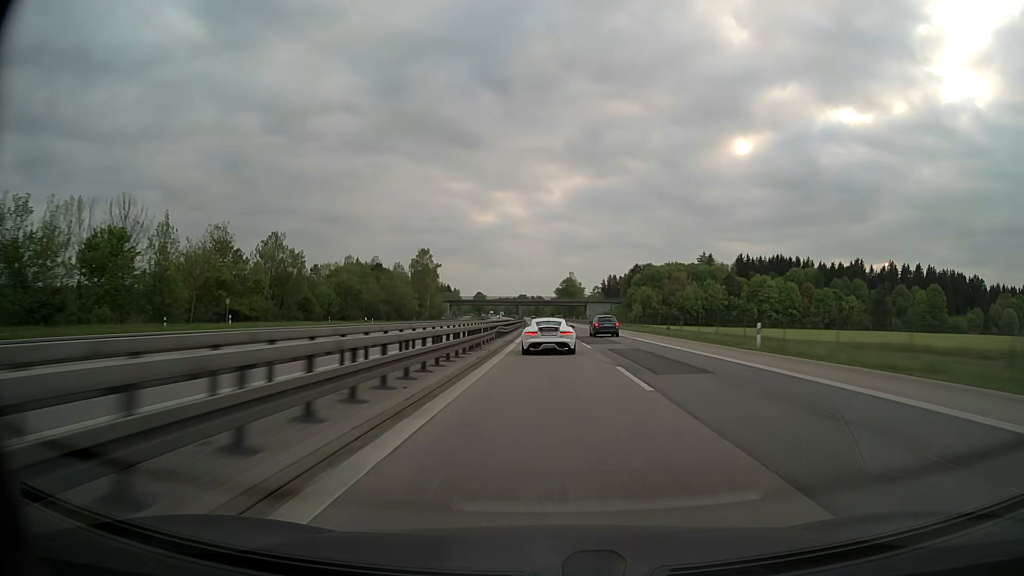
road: motorway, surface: asphalt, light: Day
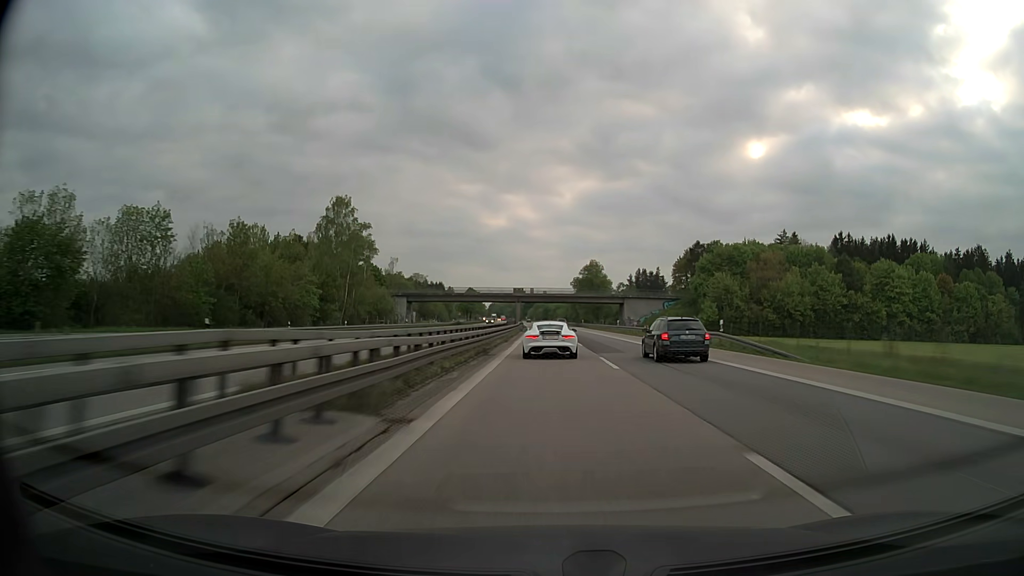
(-0.7, +80.9) m; -1°
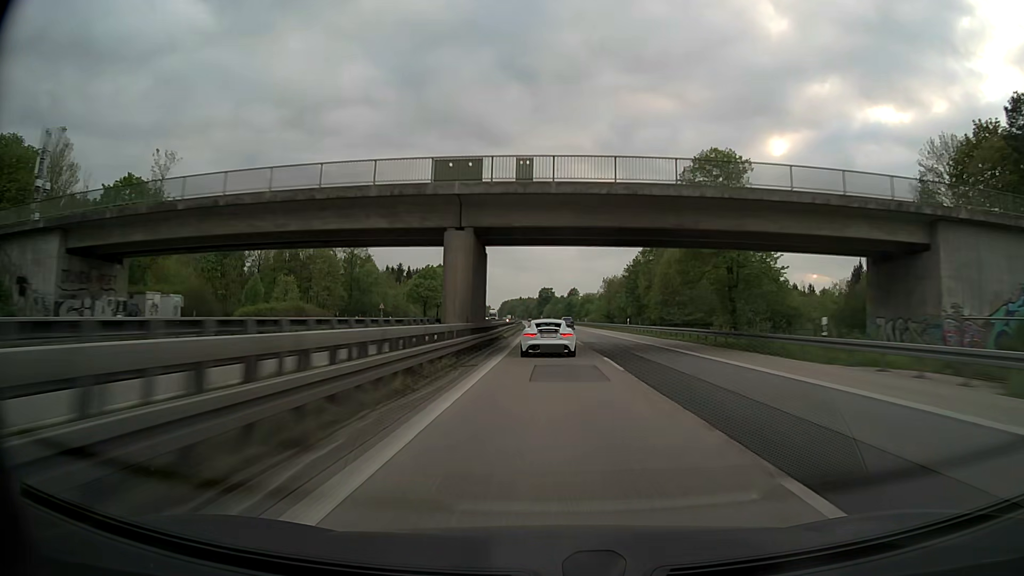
(-1.3, +108.8) m; -2°
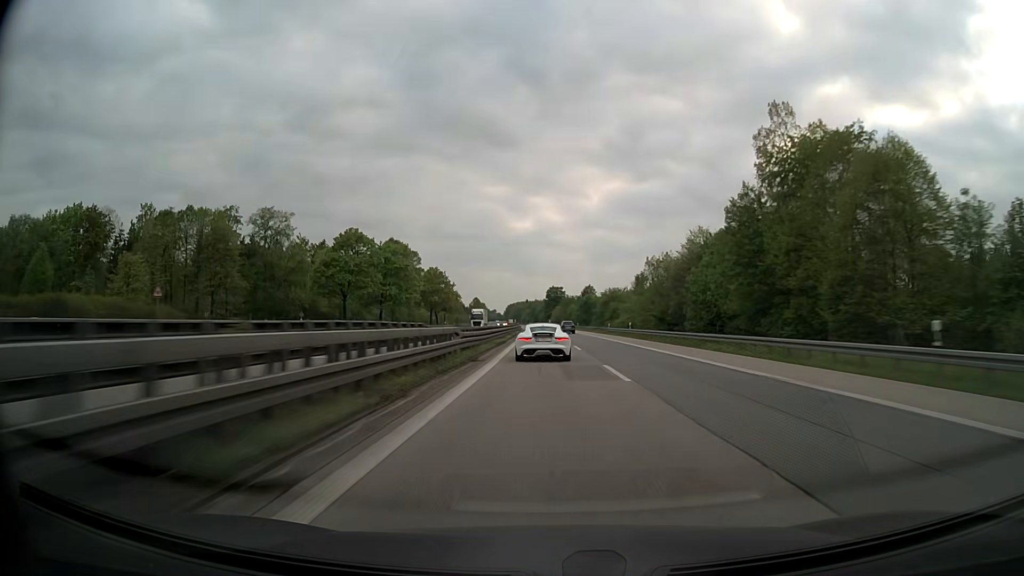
(-0.4, +54.9) m; -1°
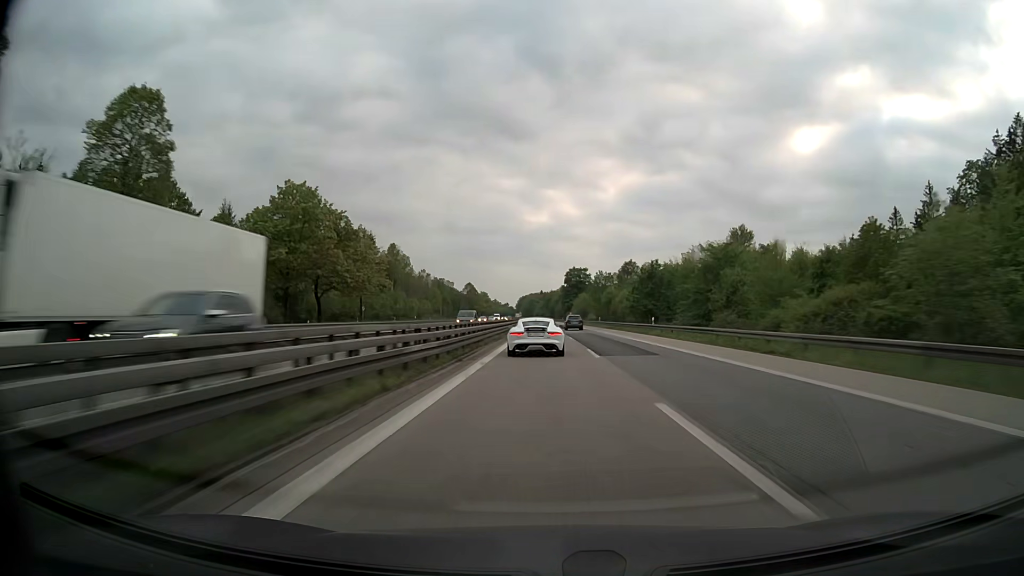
(-0.7, +83.0) m; -1°
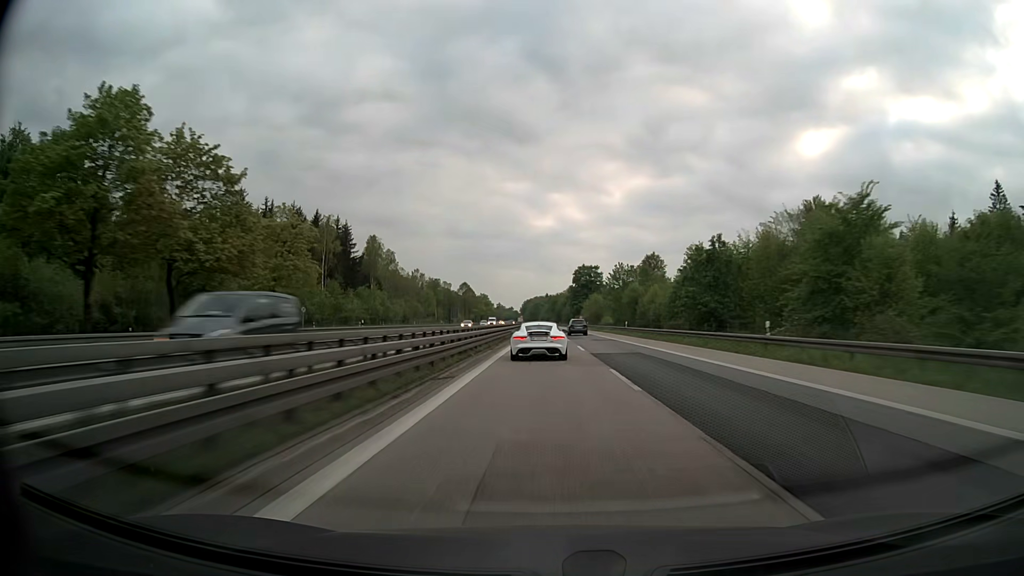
(-0.1, +27.4) m; 0°
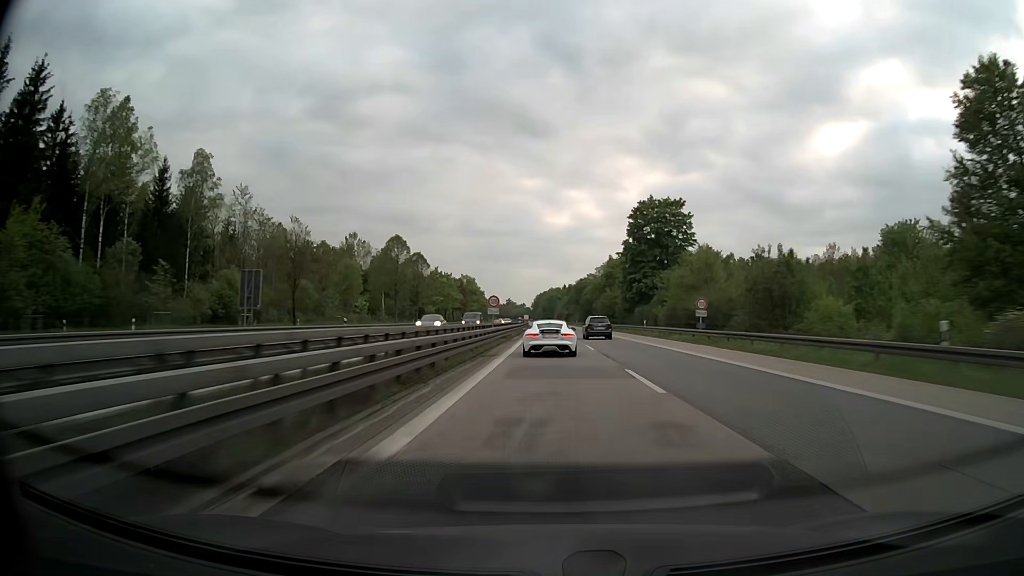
(-1.5, +108.6) m; -1°
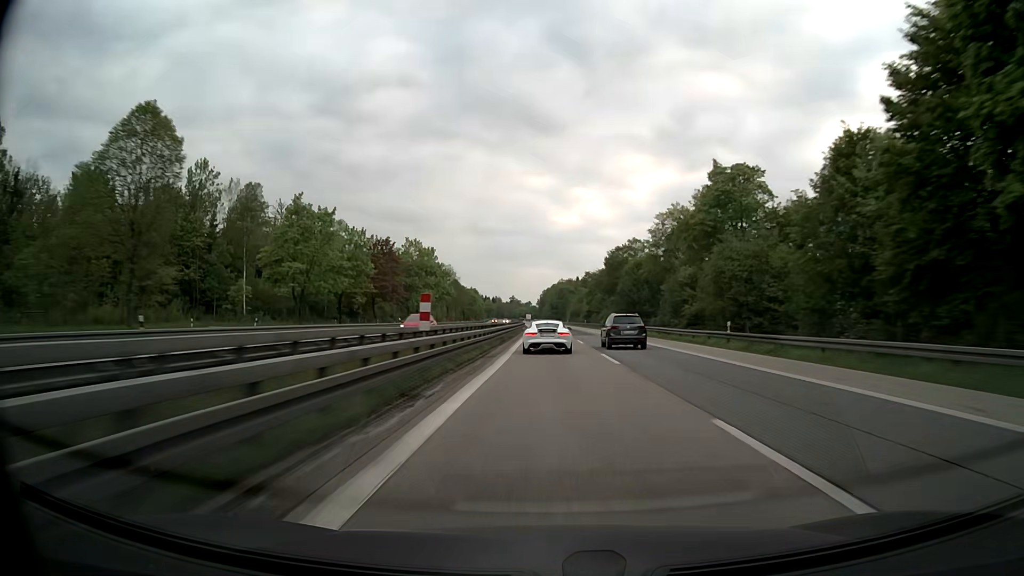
(-0.4, +80.8) m; -1°
(0, +10) (0, +20) (0, +30) (0, +40) (0, +50) (0, +60) (0, +70) (-1, +80) (-1, +90) (-1, +100) m
